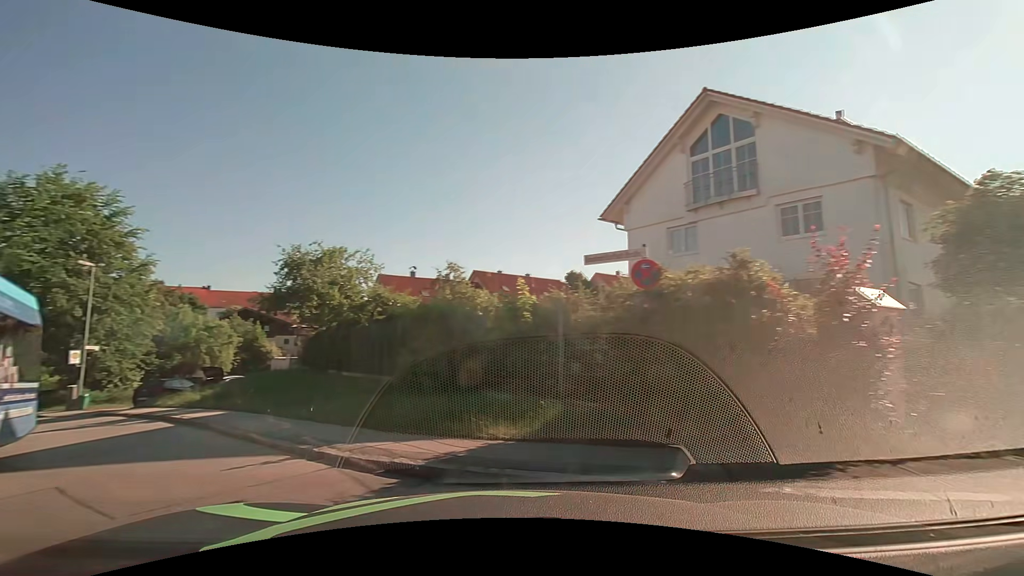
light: Day
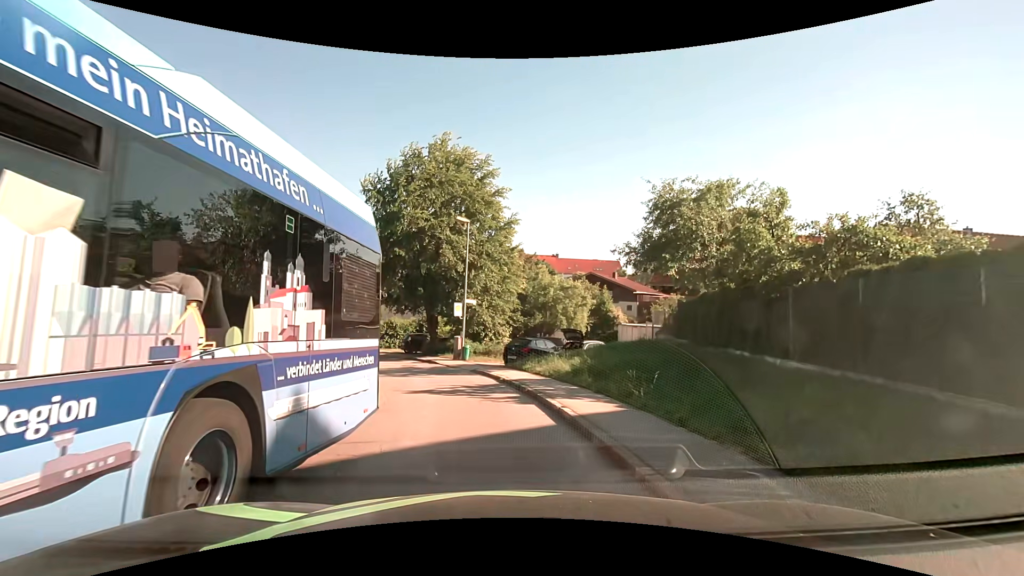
(-3.3, +6.6) m; -37°
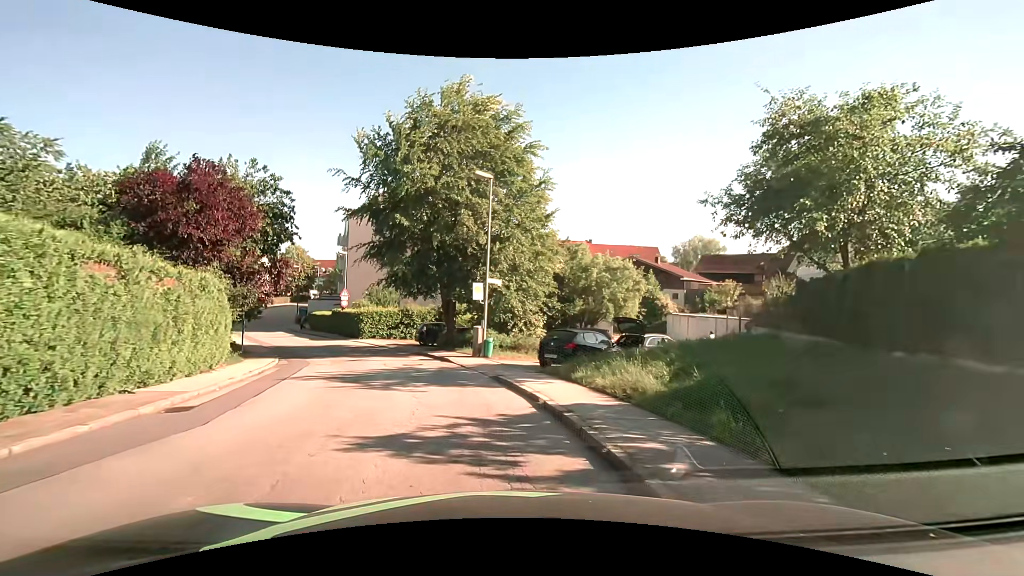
(+0.1, +6.5) m; -2°
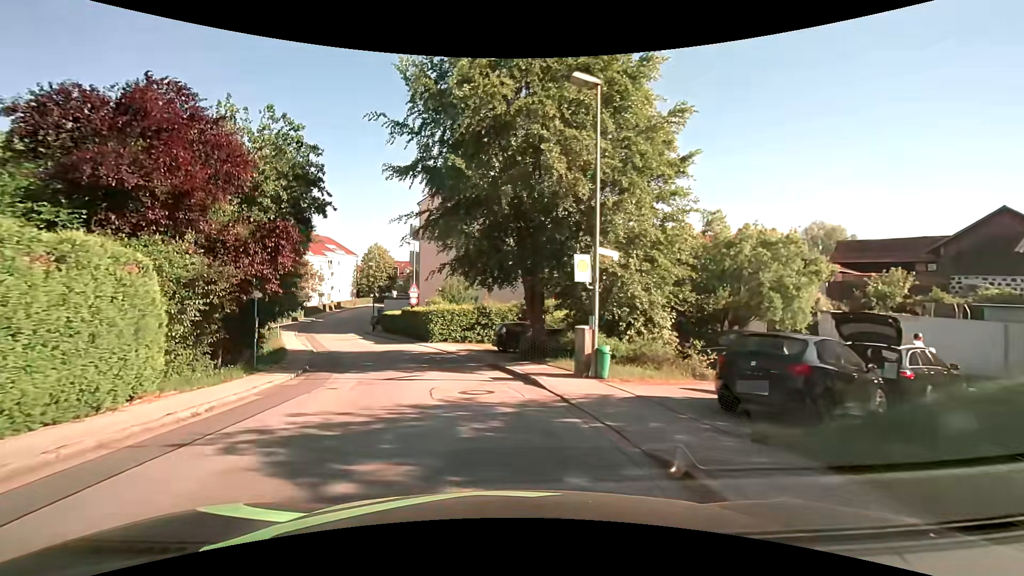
(-0.7, +8.5) m; -10°
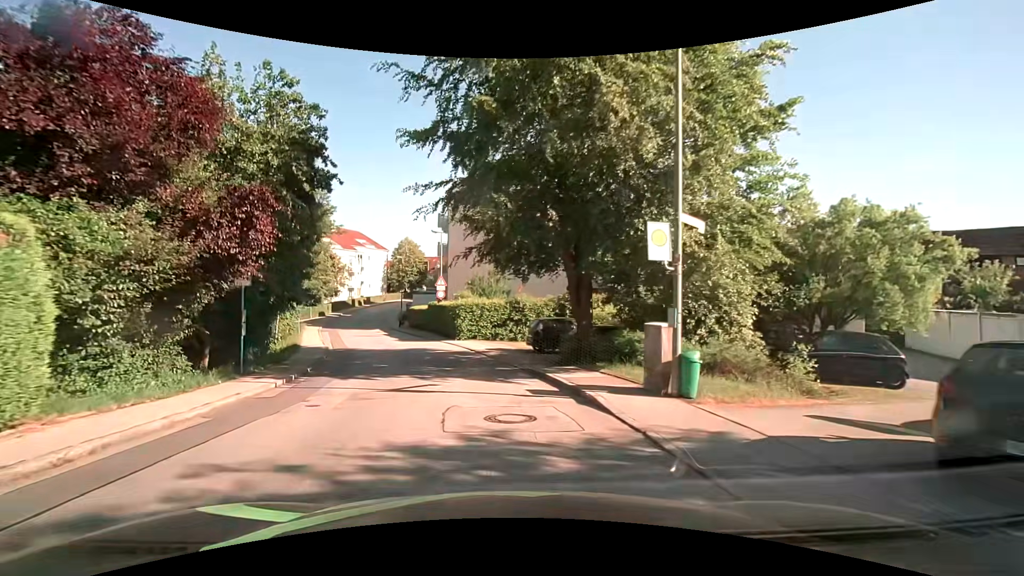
(-0.1, +3.7) m; -3°
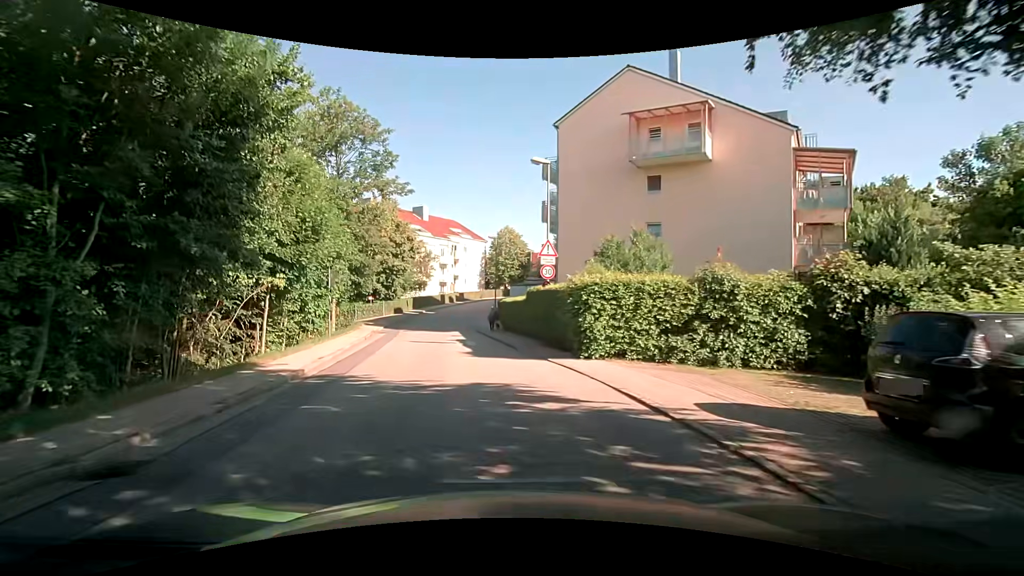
(-2.0, +16.4) m; -13°
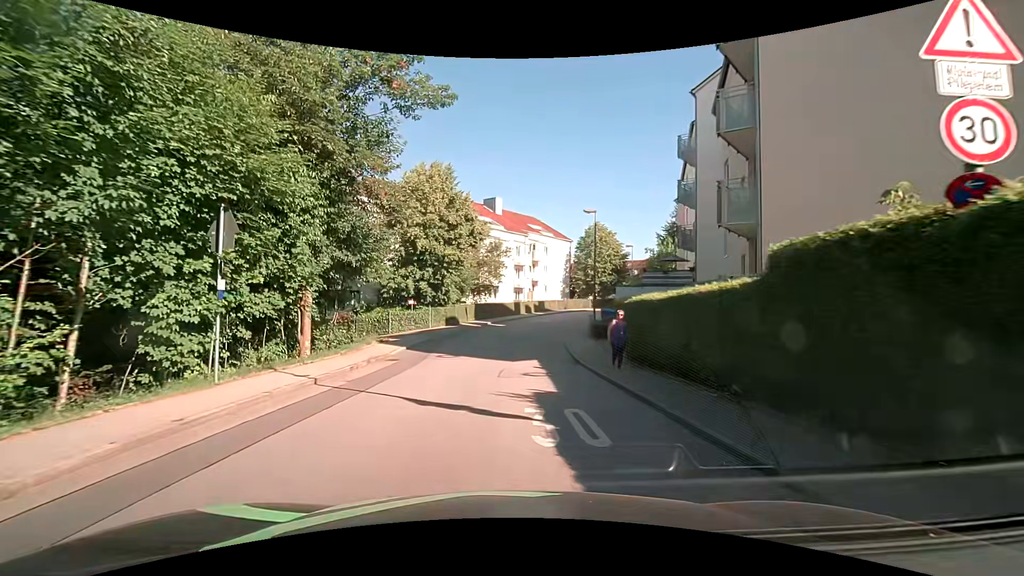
(-1.1, +16.2) m; -9°
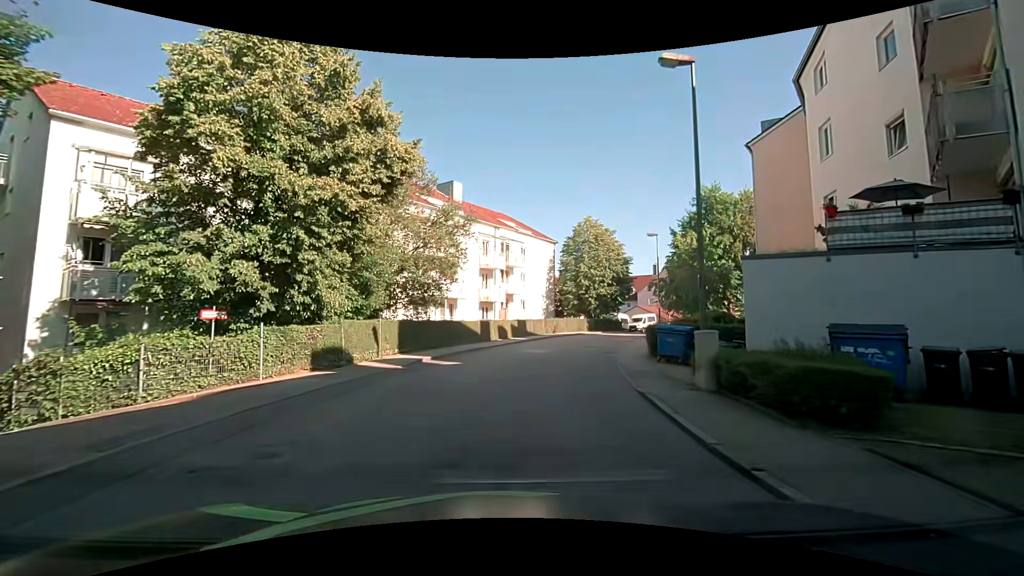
(+0.4, +20.1) m; +4°
